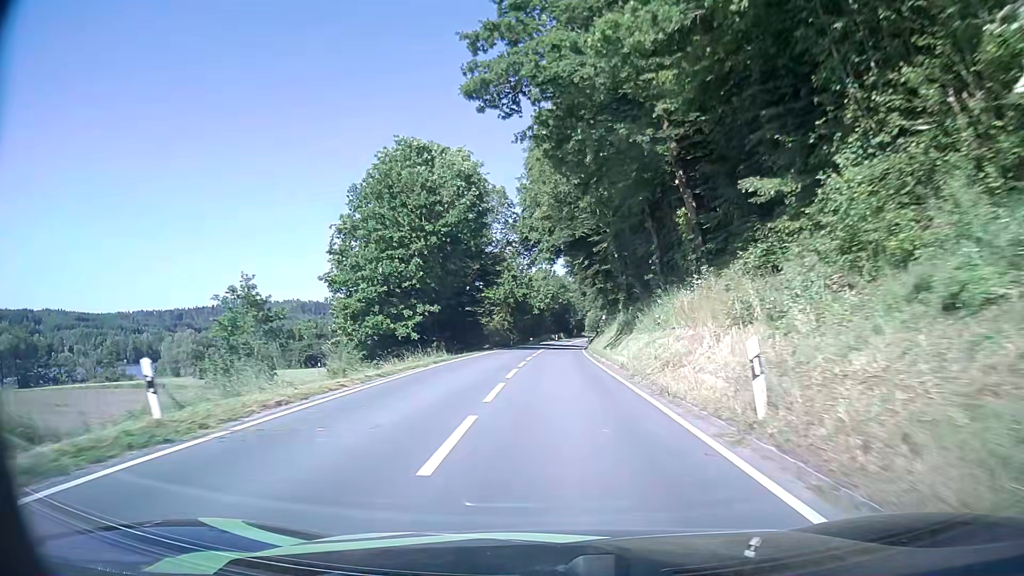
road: secondary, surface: asphalt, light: Day
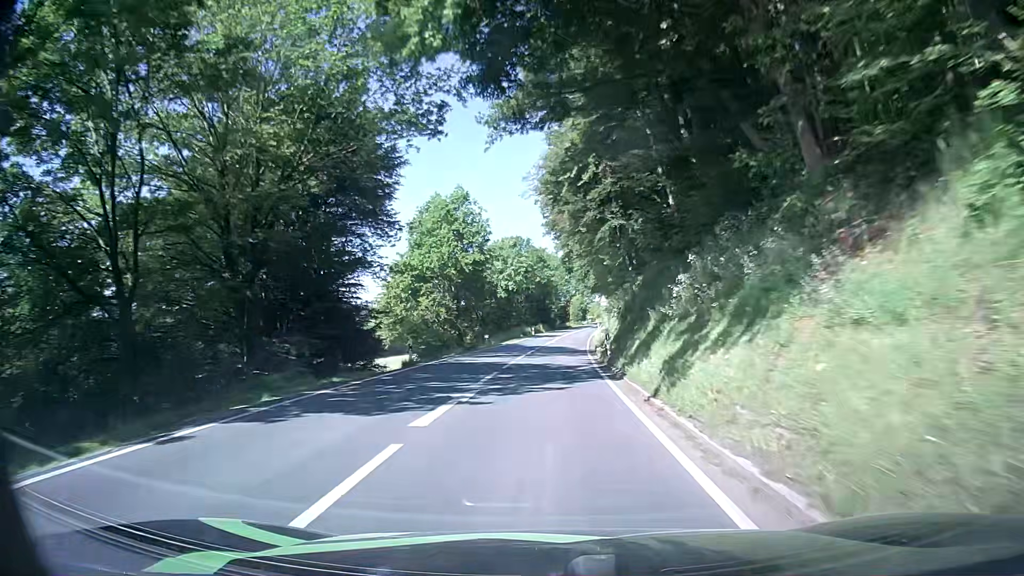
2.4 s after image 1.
(+0.8, +38.7) m; +2°
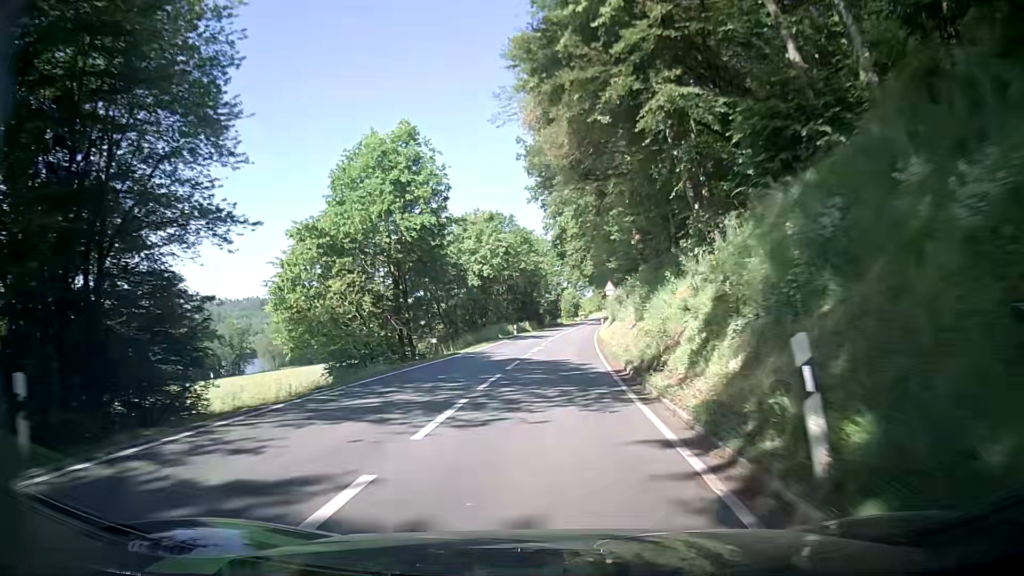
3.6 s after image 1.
(+0.1, +19.6) m; +2°
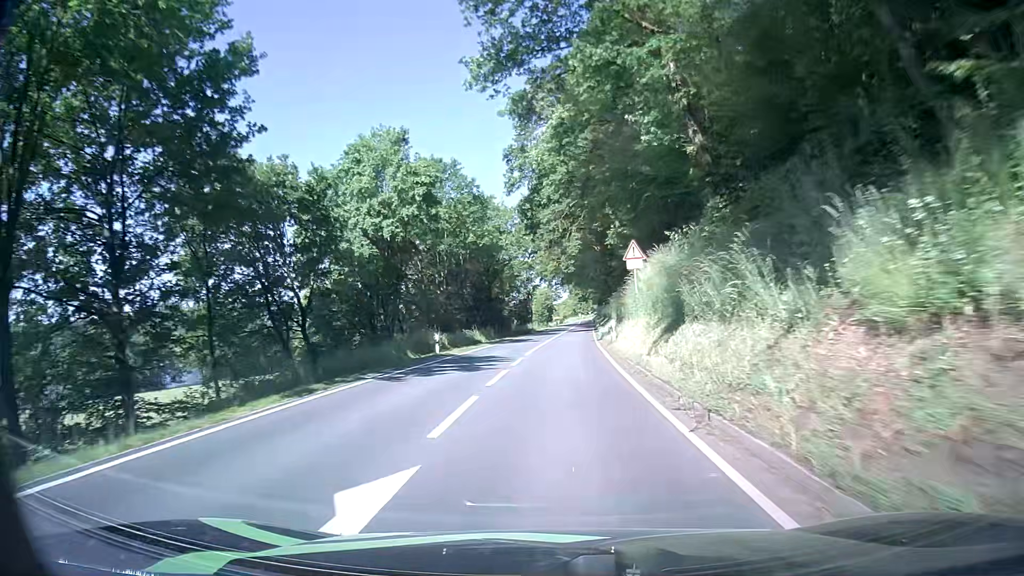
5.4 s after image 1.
(+0.1, +30.0) m; +1°
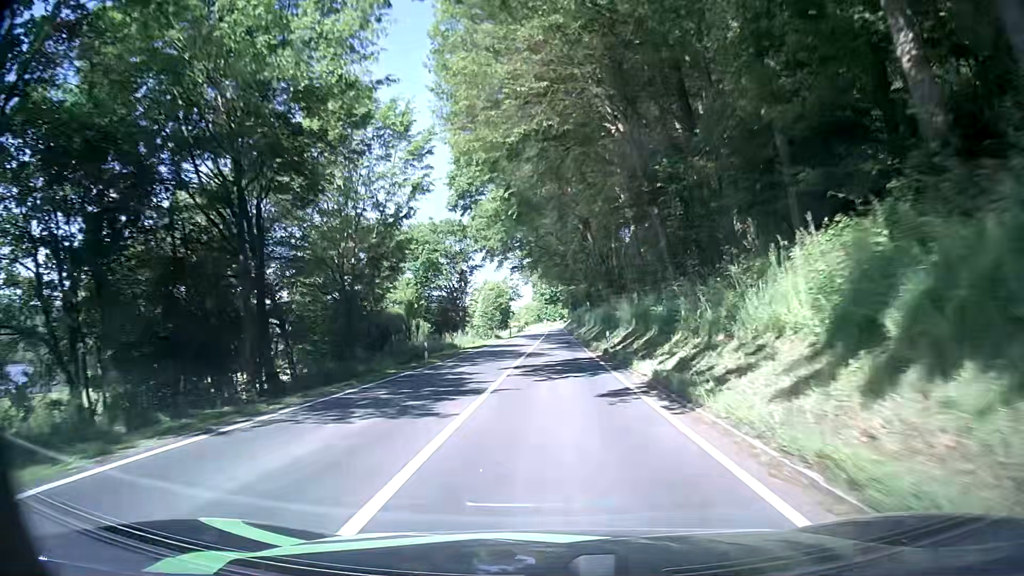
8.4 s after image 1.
(+2.1, +50.7) m; +4°
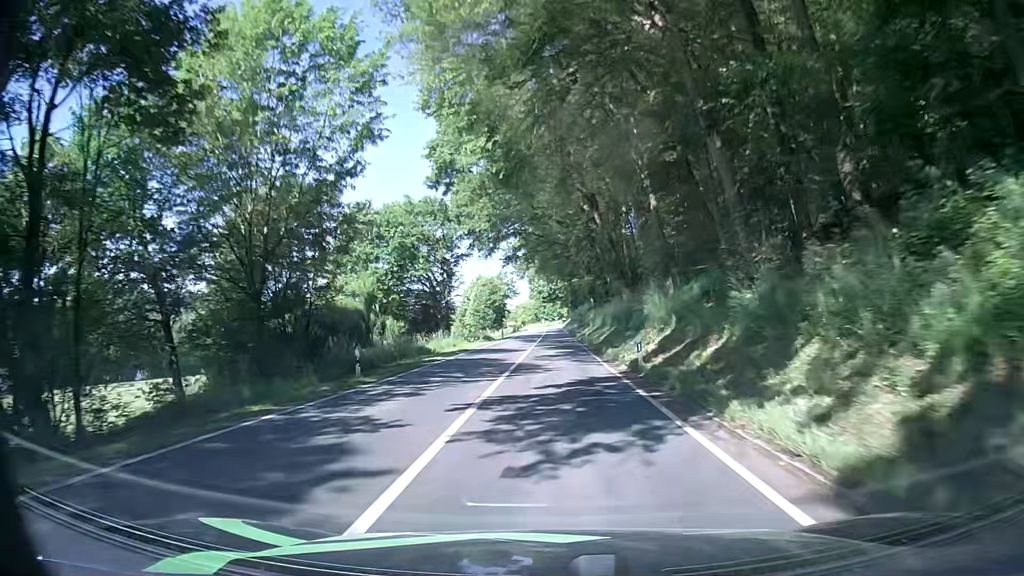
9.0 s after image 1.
(+0.1, +10.2) m; 0°
